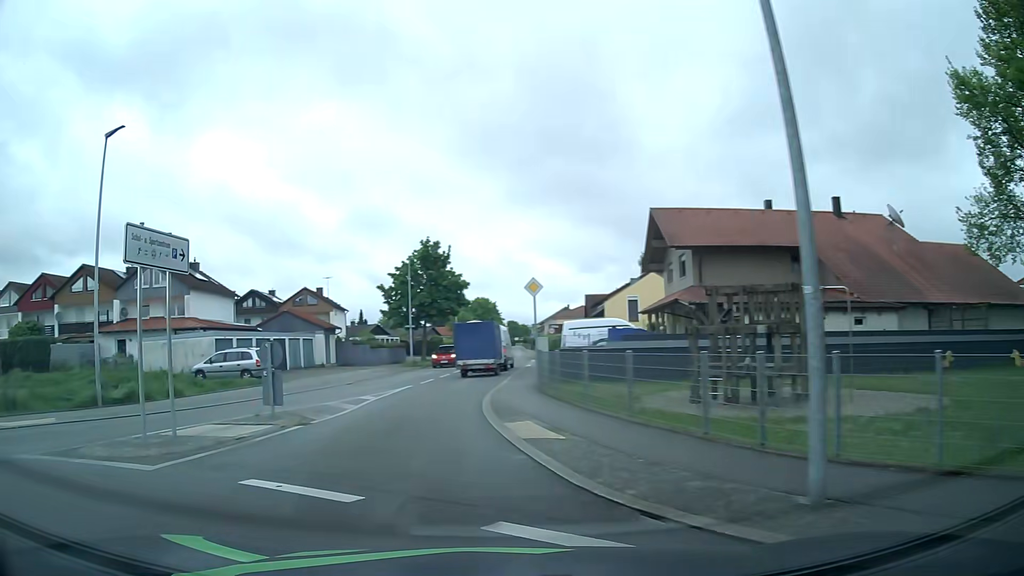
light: Day
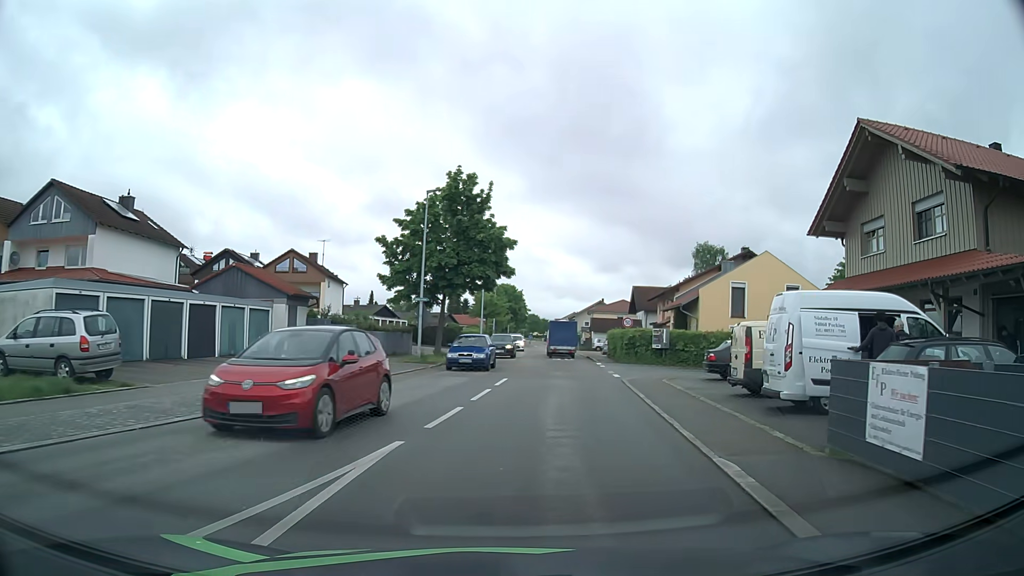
(-2.4, +18.6) m; 0°
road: unclassified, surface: asphalt
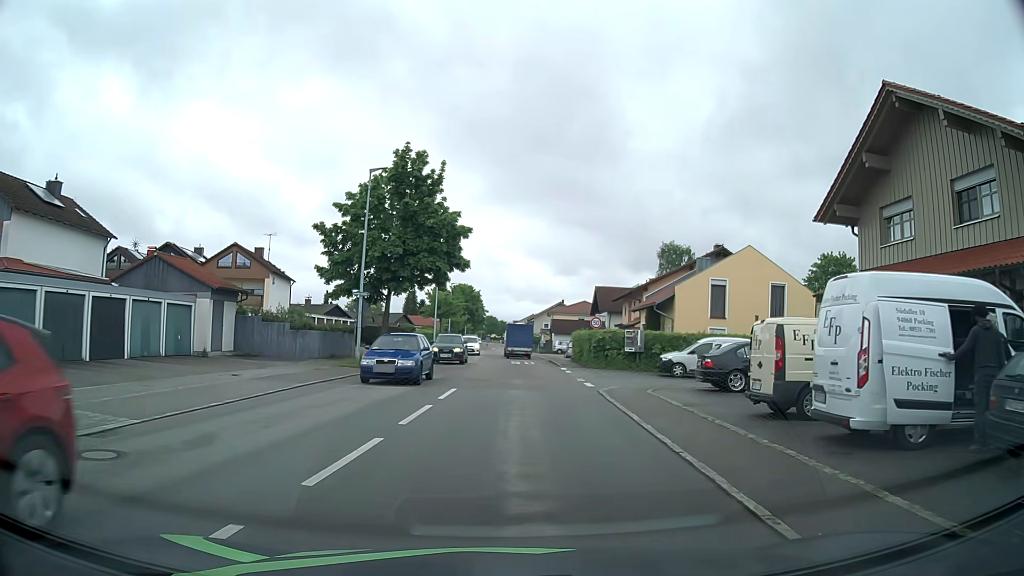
(+0.1, +4.3) m; +2°
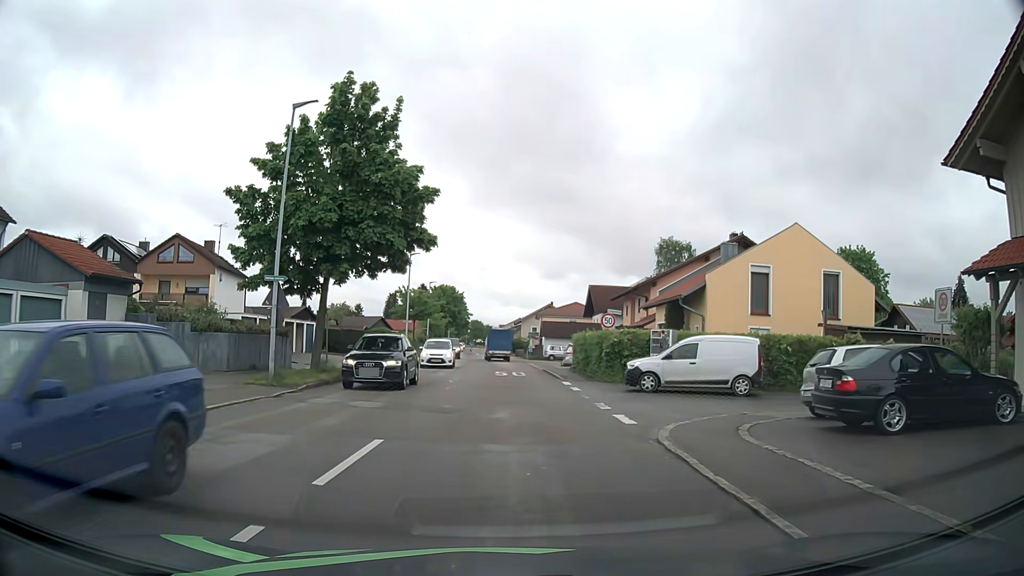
(+0.3, +9.0) m; +2°
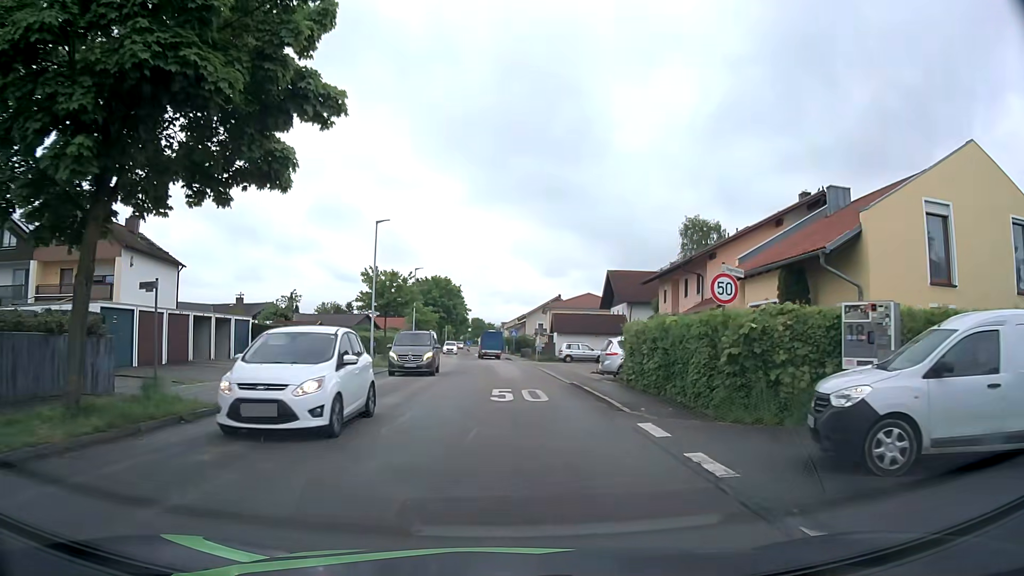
(-0.1, +14.2) m; -1°
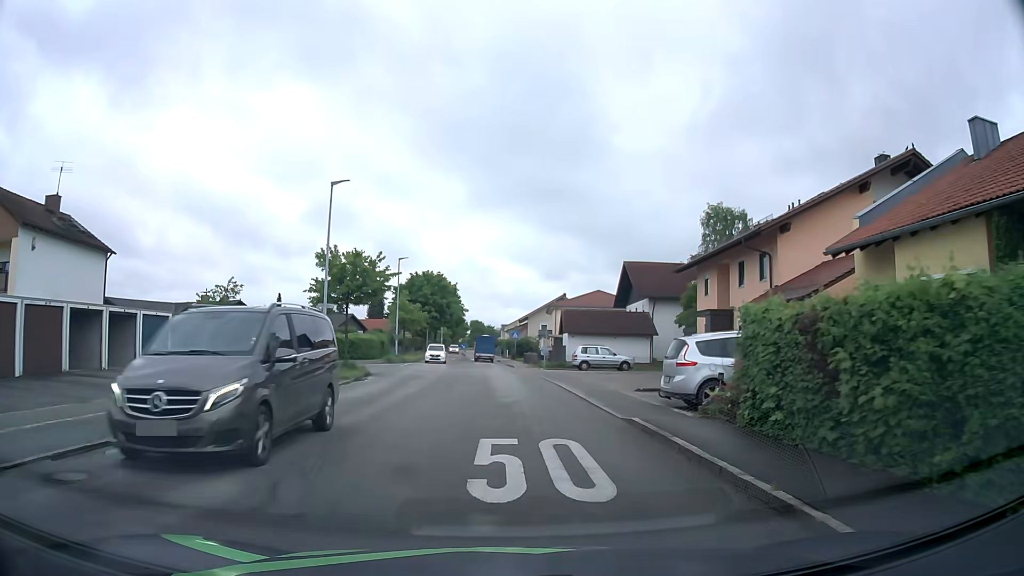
(0.0, +10.1) m; 0°
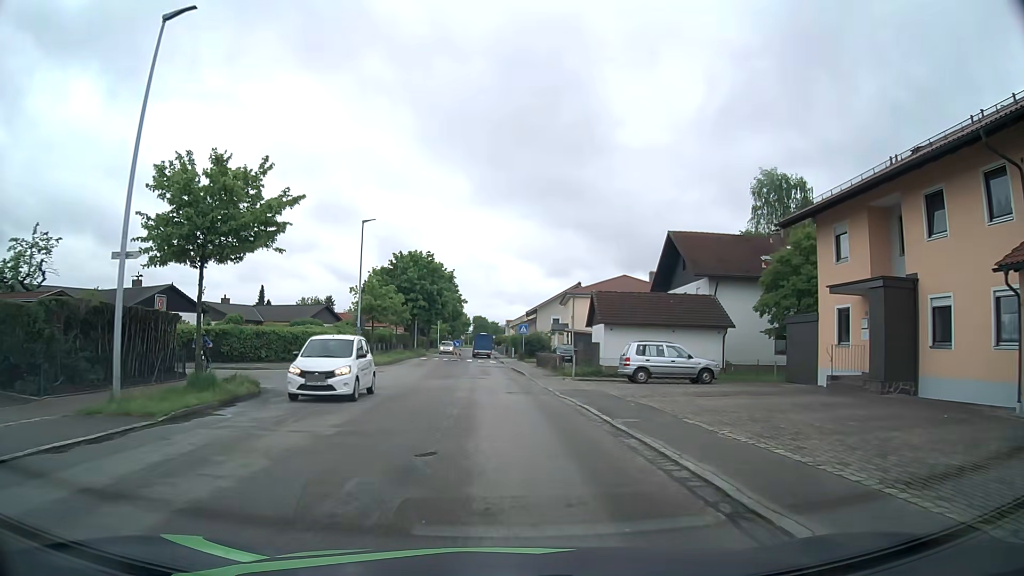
(-0.1, +15.7) m; -1°
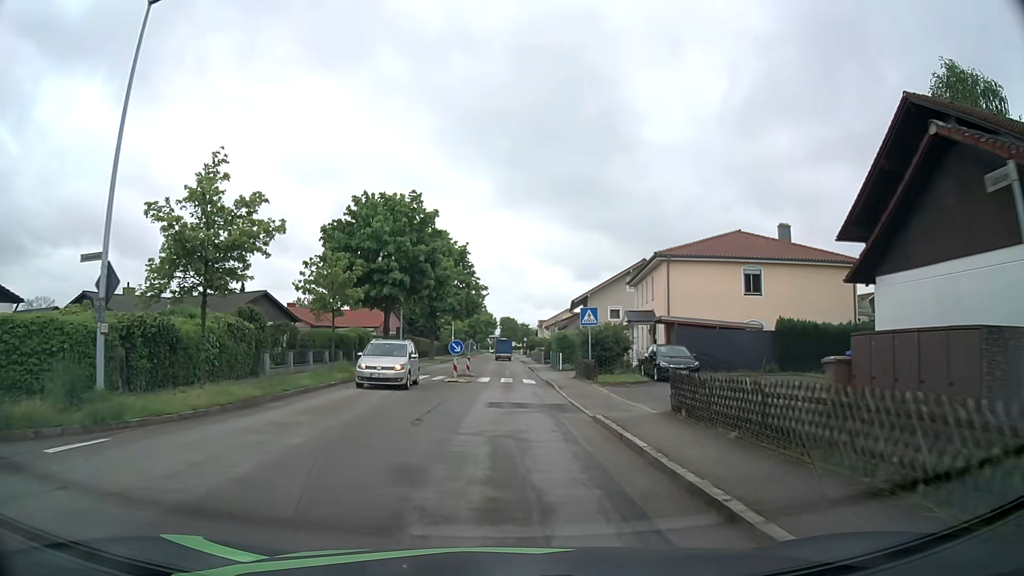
(-0.6, +28.1) m; -2°
(0, +10) (0, +20) (0, +30) (0, +40) (0, +50) (0, +60) (0, +70) (-1, +80) (-1, +90) (-1, +100) m
